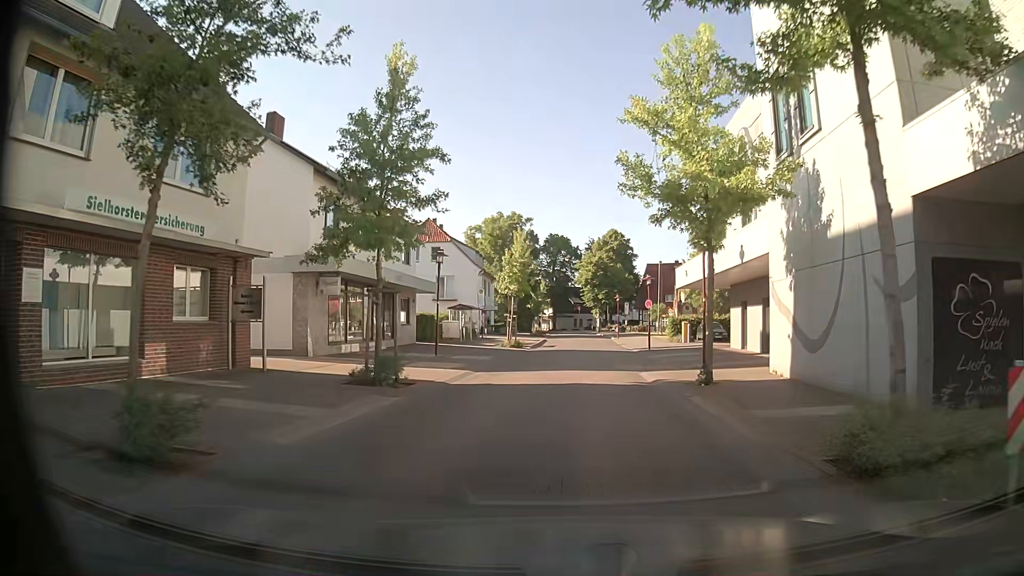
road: residential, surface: asphalt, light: Day
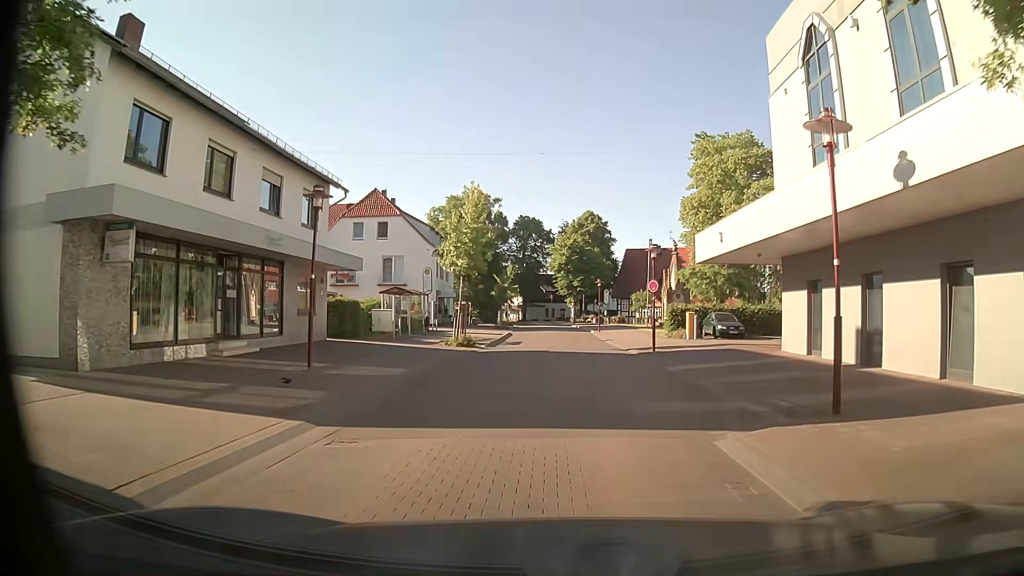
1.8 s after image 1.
(+0.3, +11.4) m; +4°
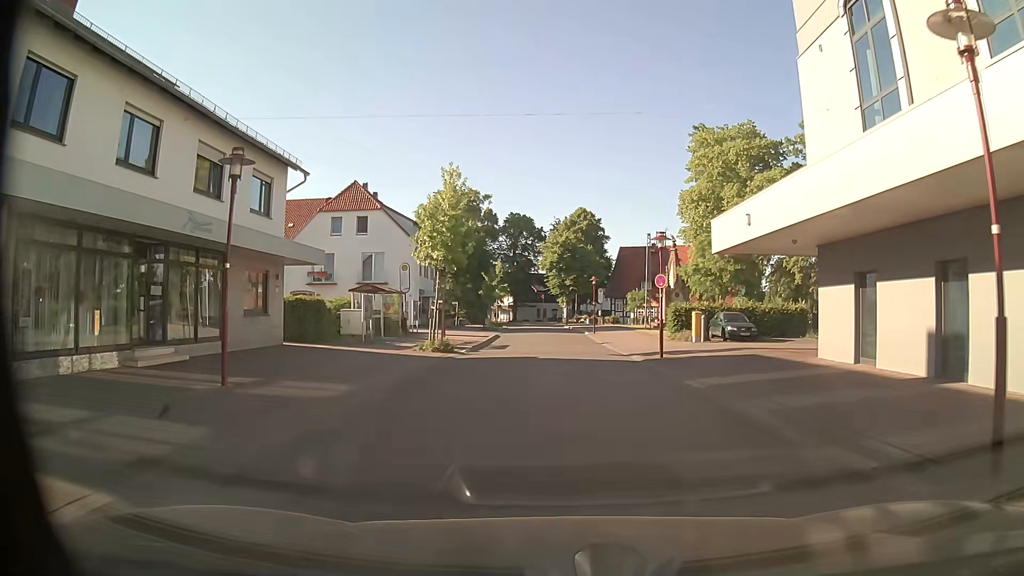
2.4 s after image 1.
(0.0, +3.9) m; -1°
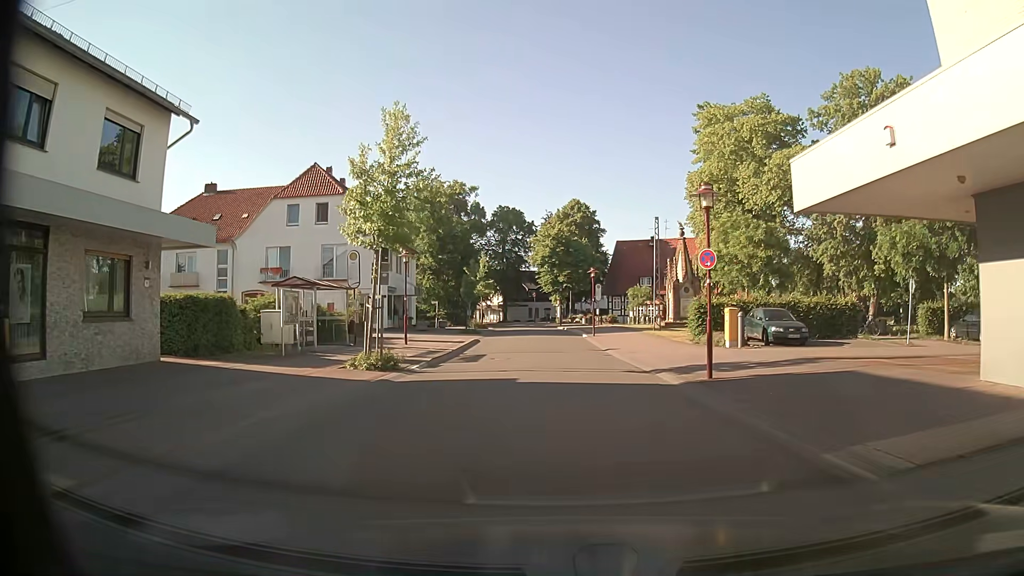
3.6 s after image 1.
(+0.2, +8.1) m; +2°
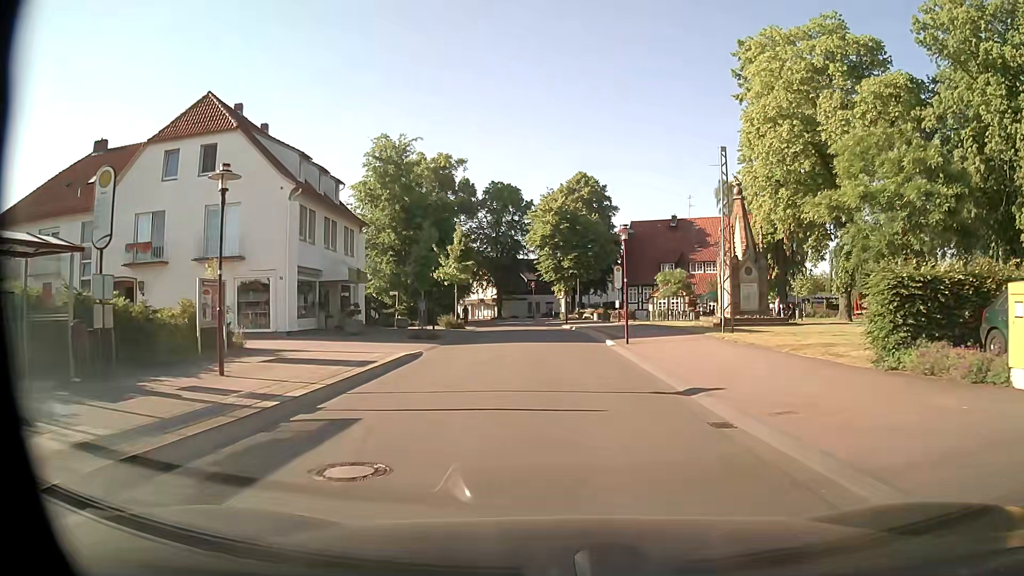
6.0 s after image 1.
(-0.3, +17.5) m; -1°
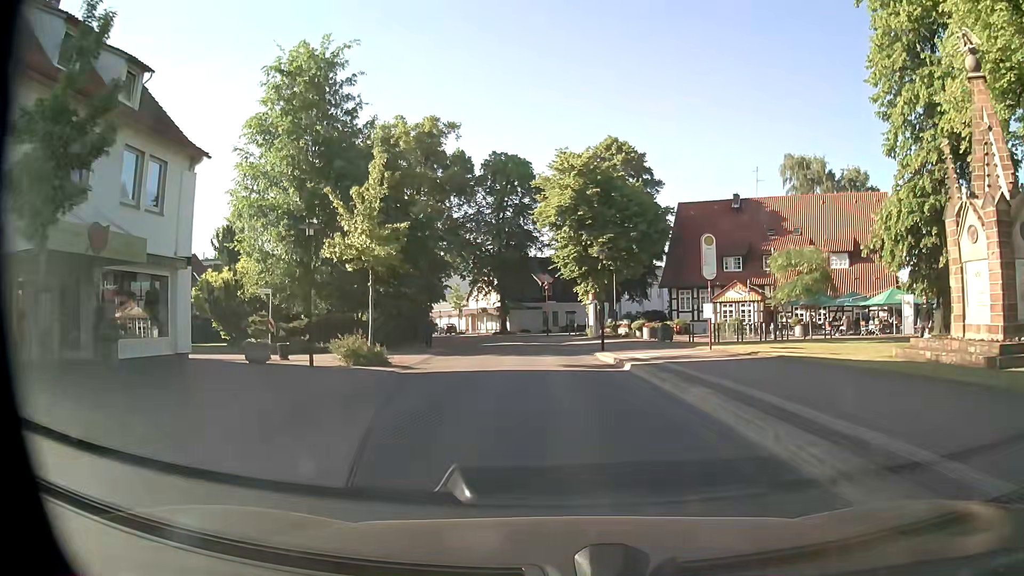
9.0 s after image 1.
(-0.2, +23.8) m; -2°
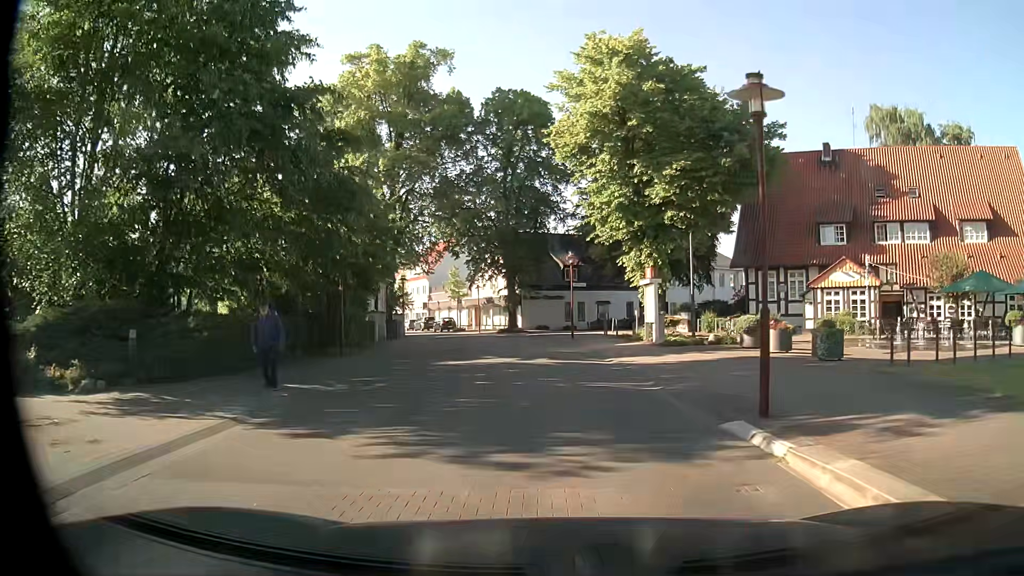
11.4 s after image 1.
(-0.2, +19.0) m; -2°
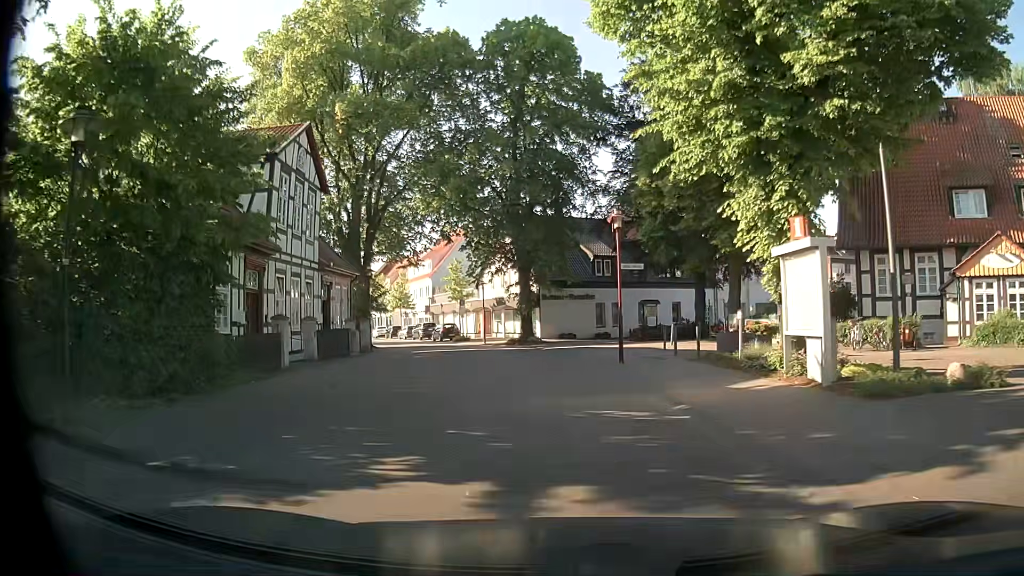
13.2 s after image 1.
(-0.2, +14.0) m; -2°
(0, +10) (-1, +20) (-2, +30) (-5, +40) (-9, +49) (-13, +58) (-17, +67) (-21, +76) (-25, +85) (-29, +94) m
